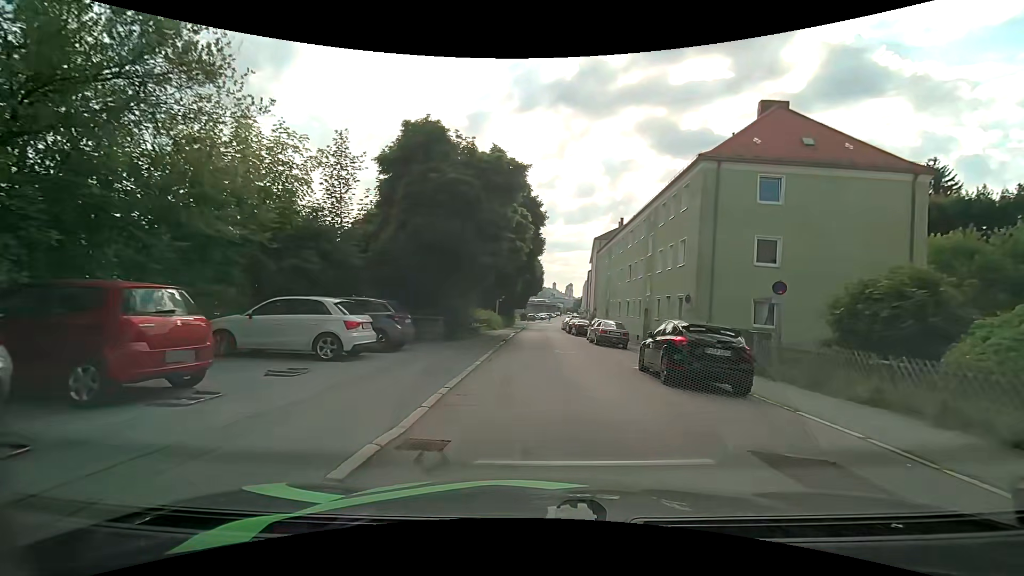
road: residential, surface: asphalt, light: Day
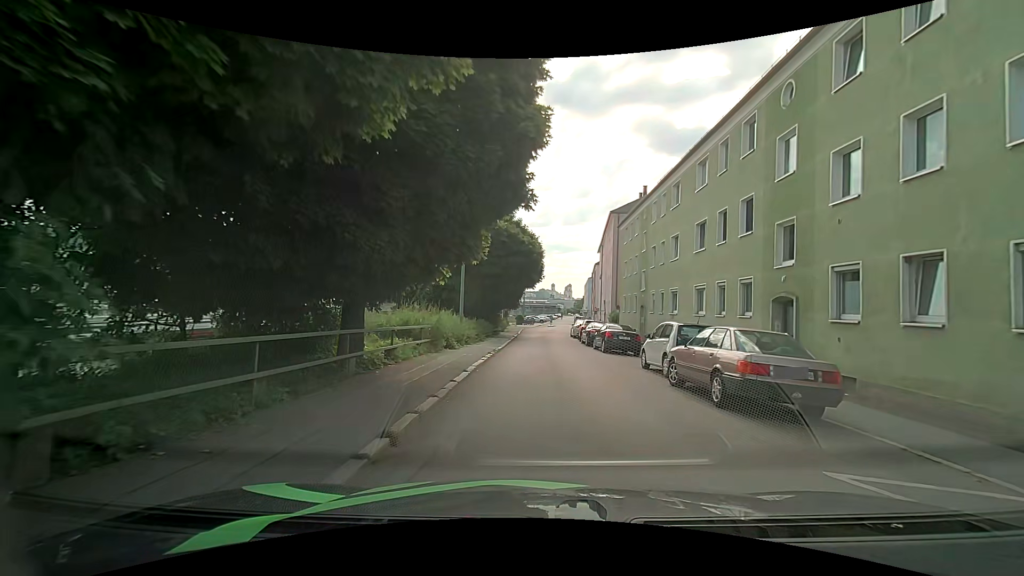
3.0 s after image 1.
(-0.3, +18.0) m; -1°
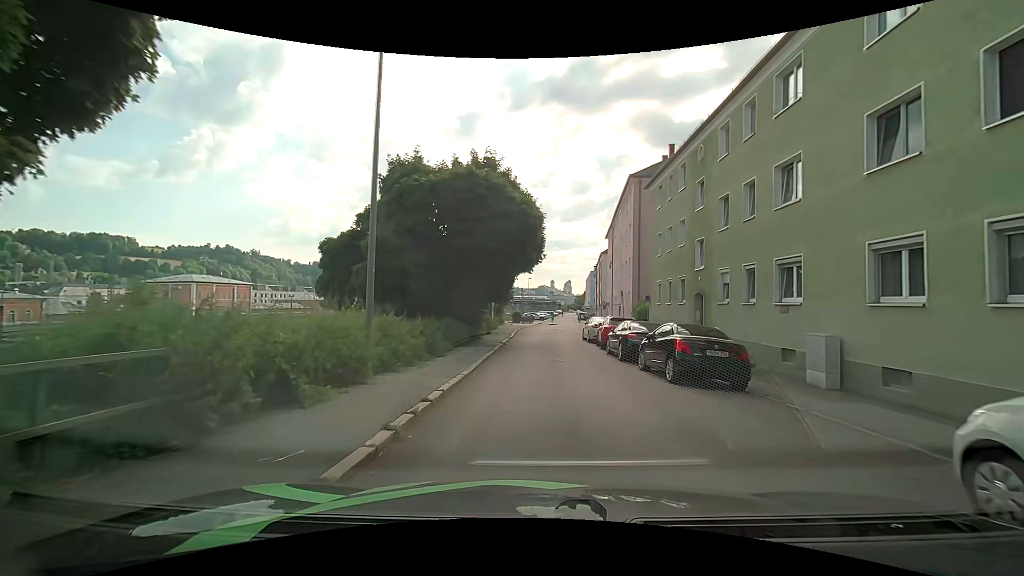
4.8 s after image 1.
(0.0, +11.8) m; -1°
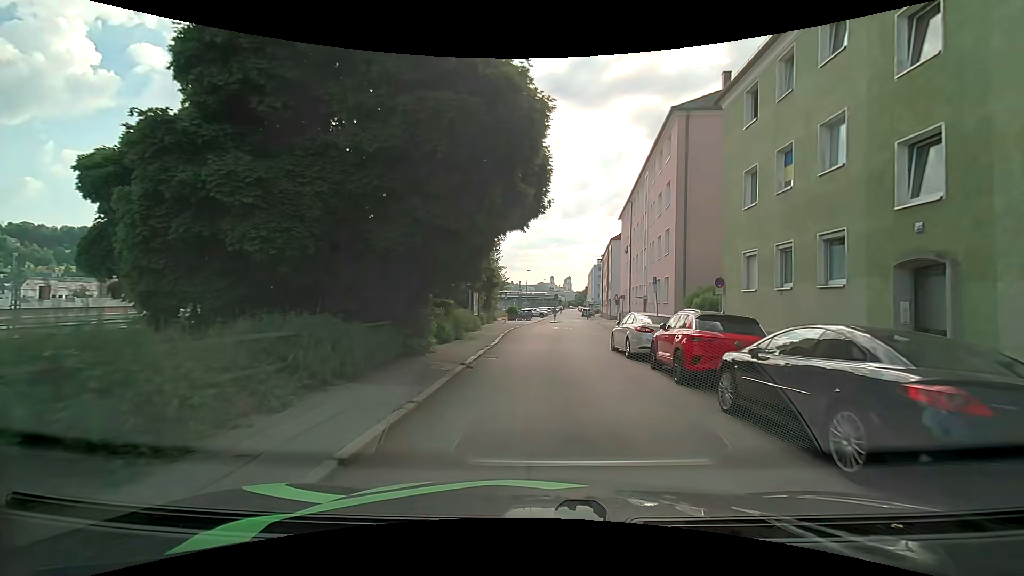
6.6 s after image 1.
(+0.1, +12.3) m; +1°
